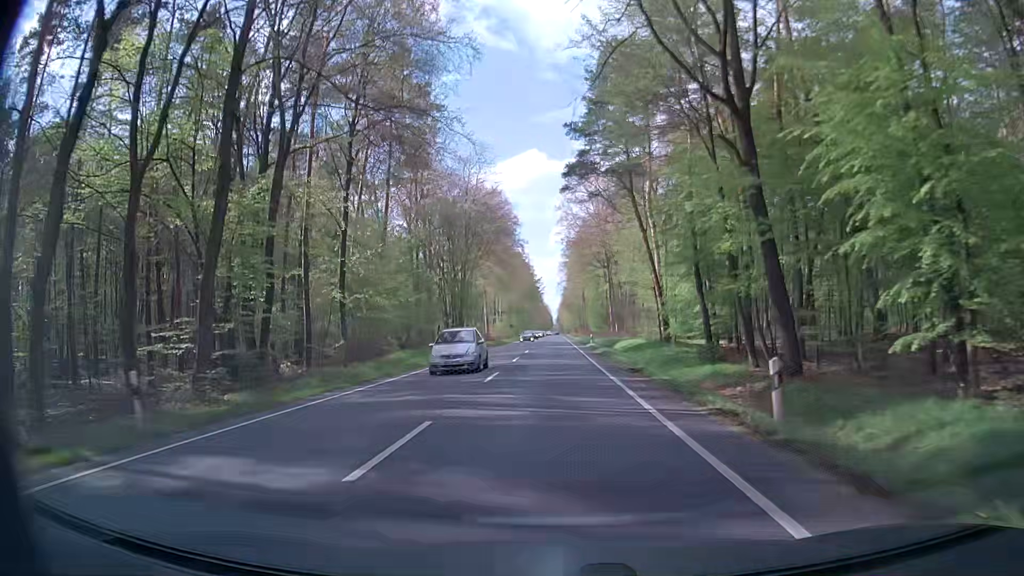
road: primary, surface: asphalt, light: Day
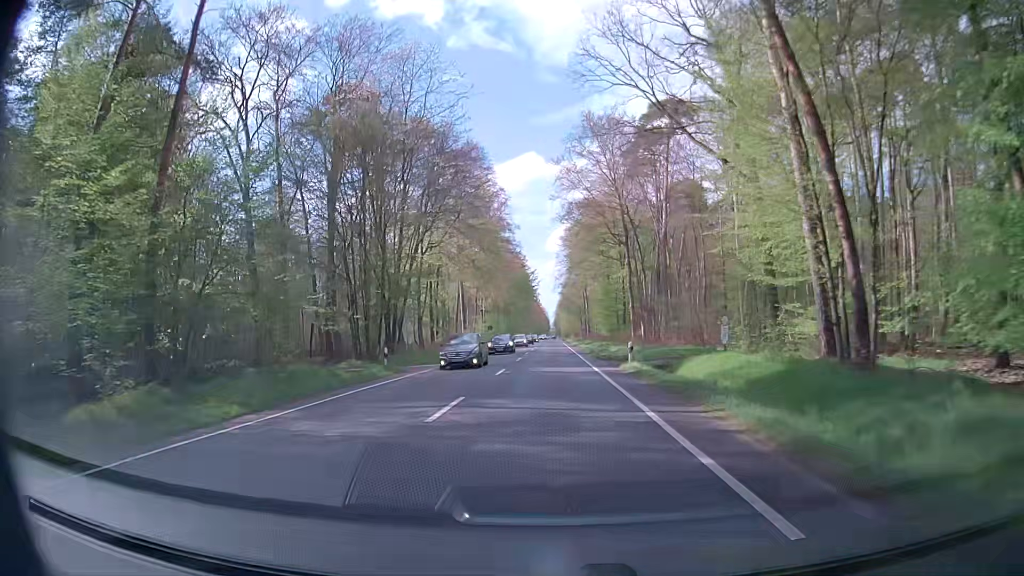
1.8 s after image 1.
(+0.3, +32.2) m; +1°
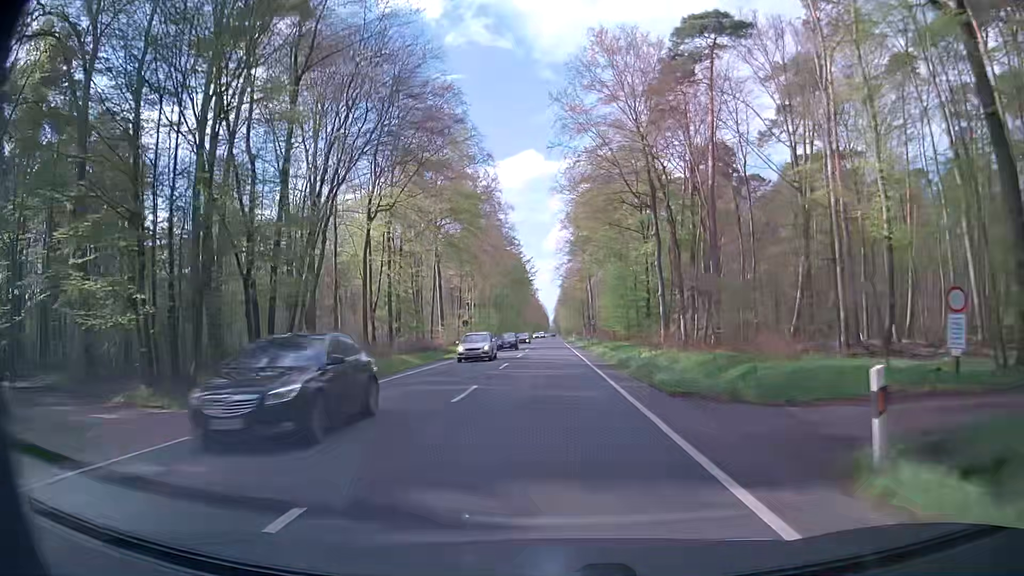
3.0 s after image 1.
(+0.1, +21.4) m; 0°
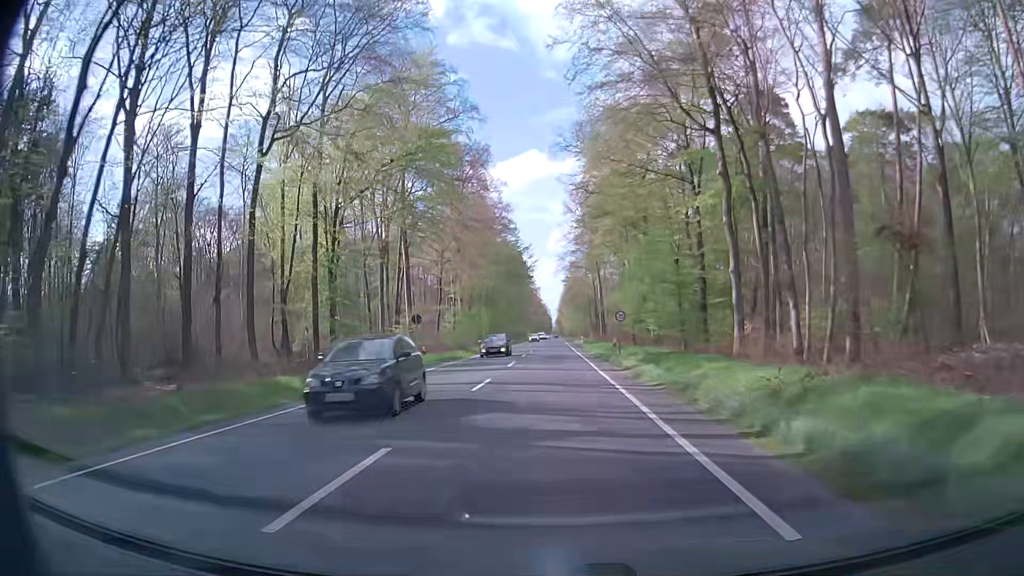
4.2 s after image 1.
(0.0, +21.5) m; 0°
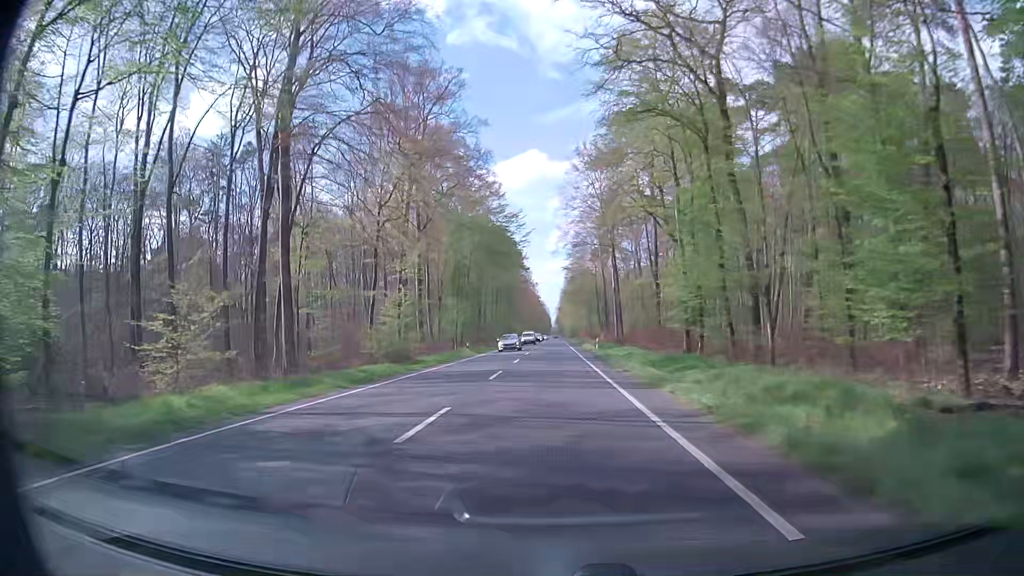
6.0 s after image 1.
(-0.2, +32.2) m; -1°
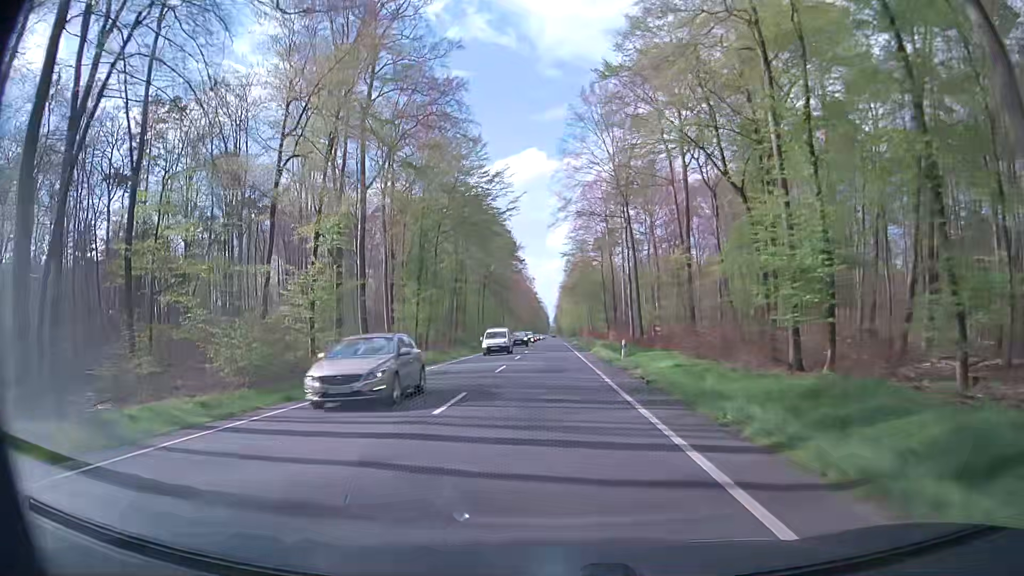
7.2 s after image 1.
(+0.3, +21.4) m; +1°
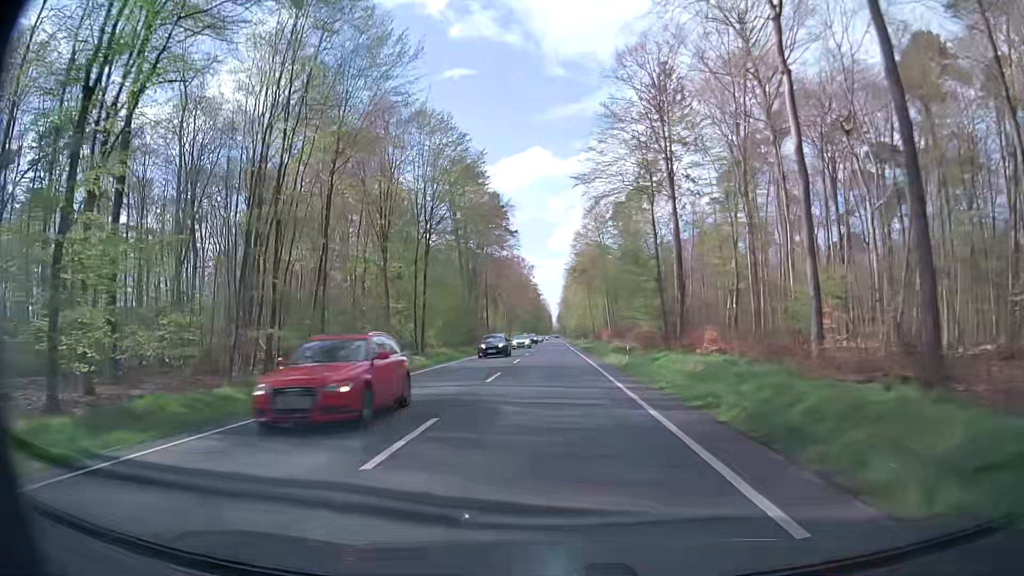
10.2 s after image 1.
(-0.3, +53.6) m; 0°
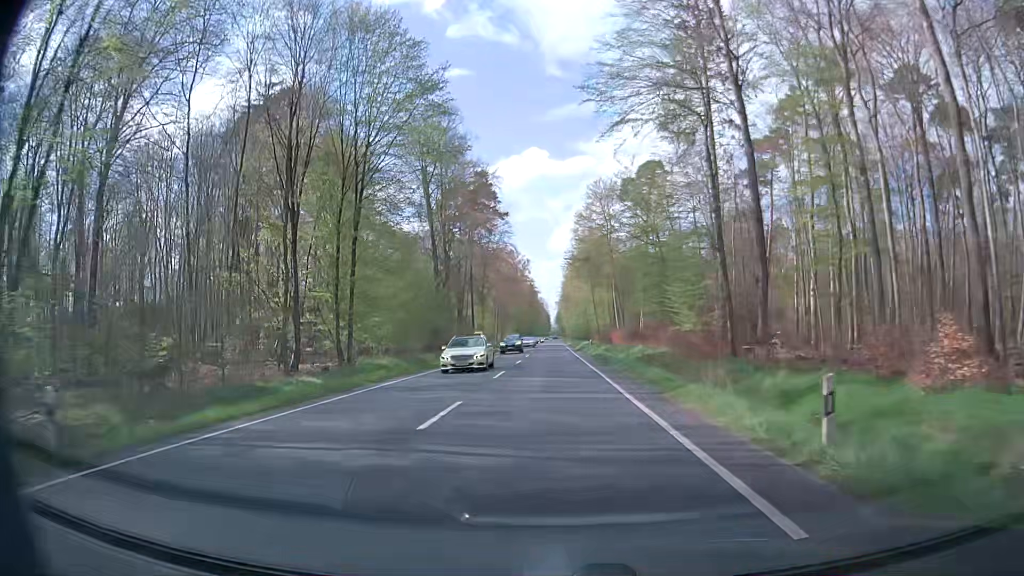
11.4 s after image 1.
(0.0, +21.5) m; +1°
(0, +10) (0, +20) (0, +30) (-1, +40) (-1, +50) (-1, +60) (-1, +70) (-1, +80) (-1, +90) (-1, +100) m
